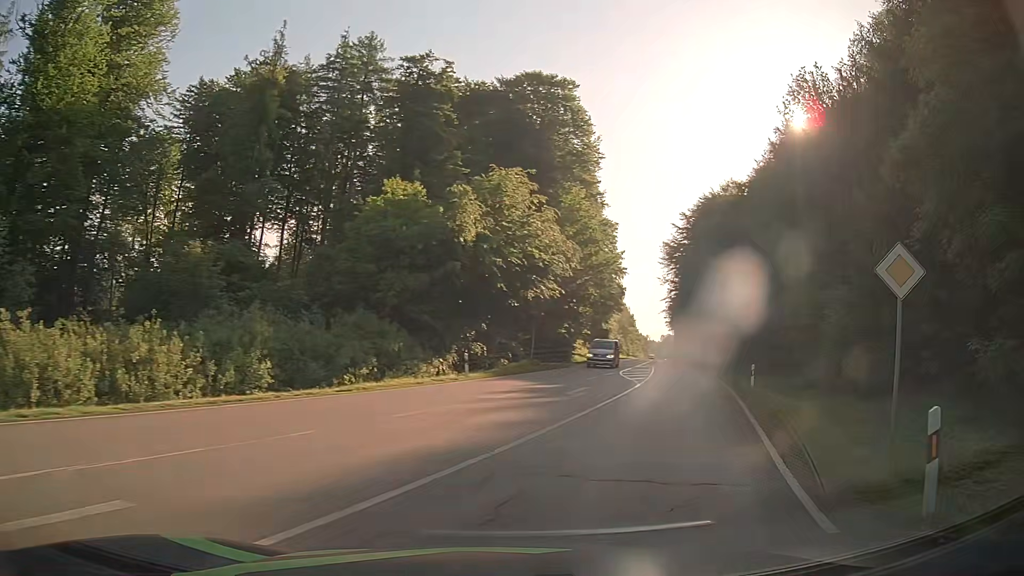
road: secondary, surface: asphalt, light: Day
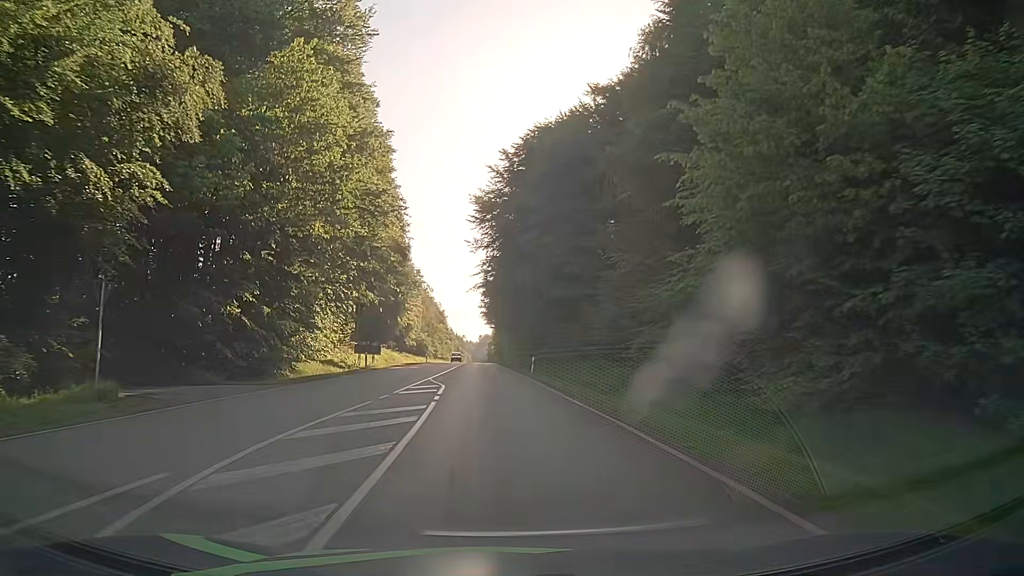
(+8.5, +32.2) m; +17°
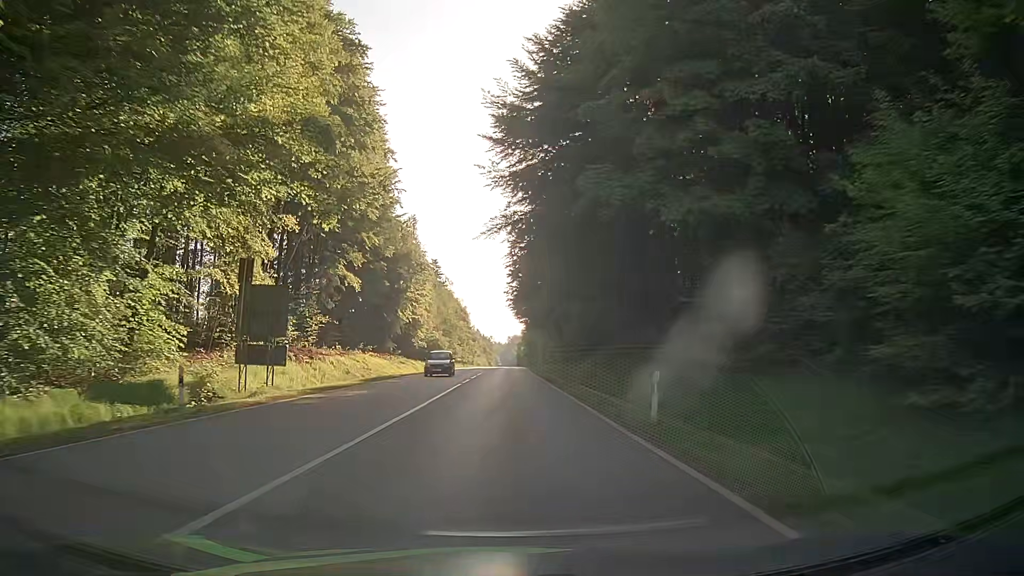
(-0.7, +27.4) m; -3°
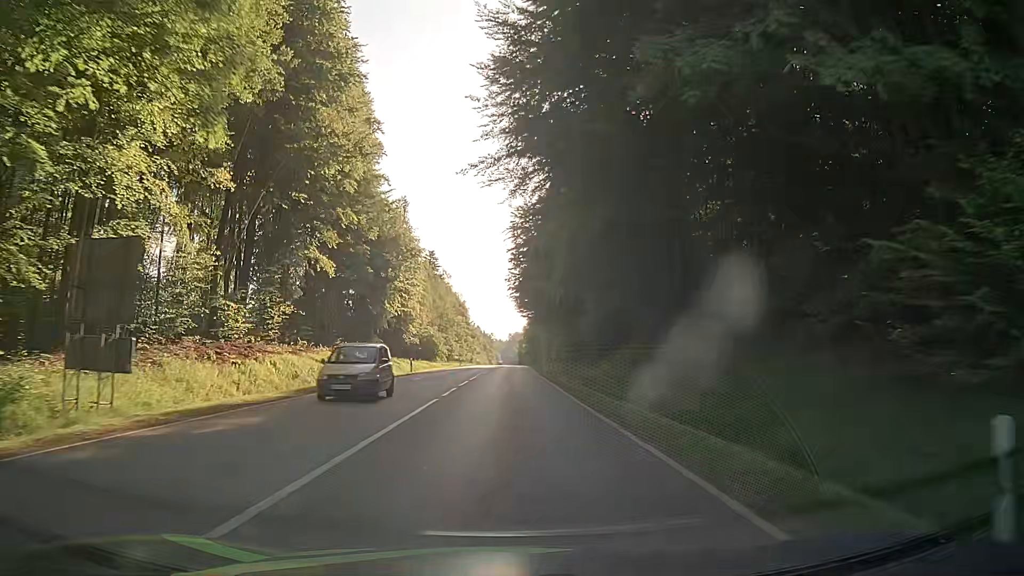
(0.0, +10.3) m; 0°
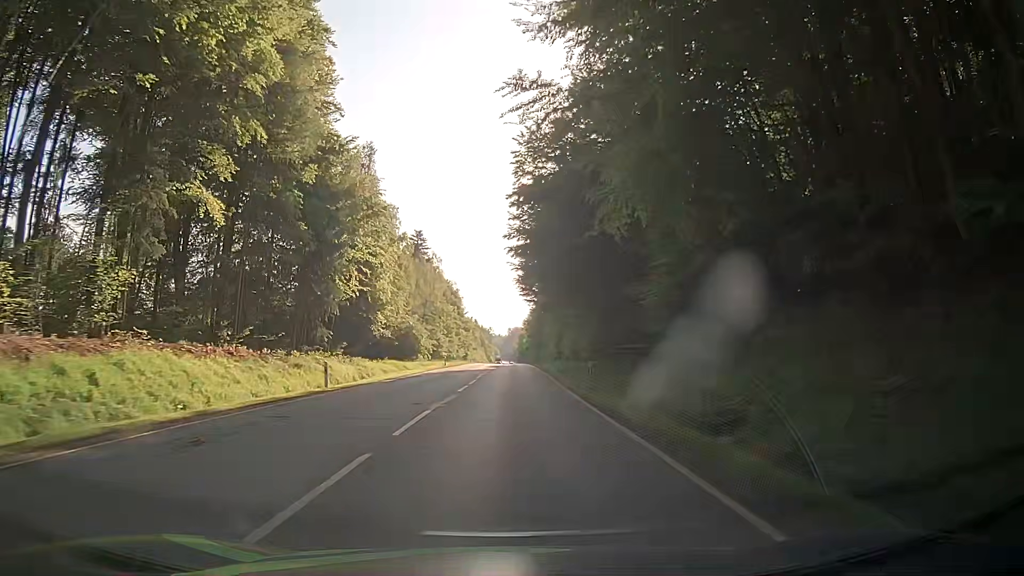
(-0.3, +22.1) m; 0°
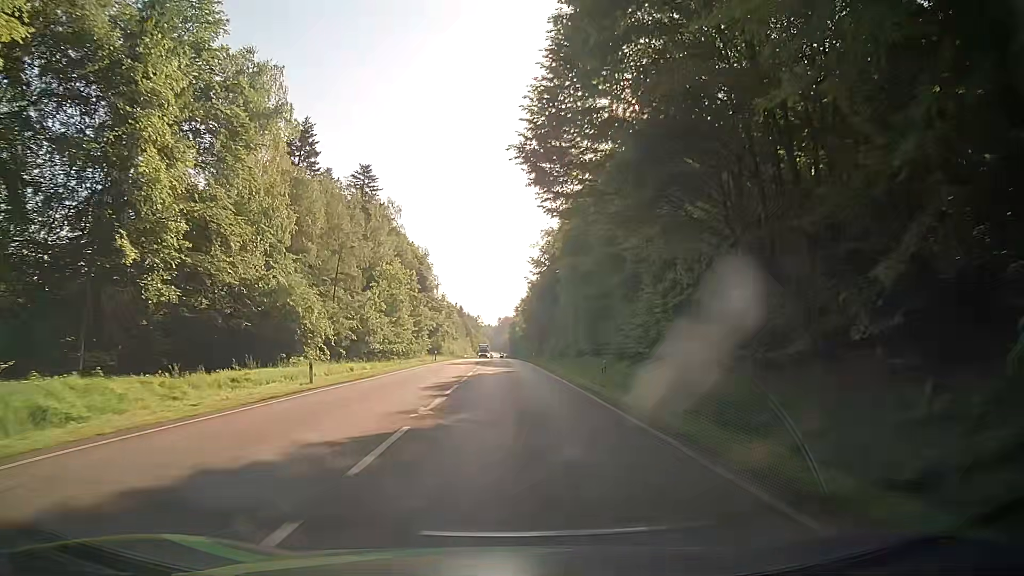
(+0.4, +45.4) m; +2°
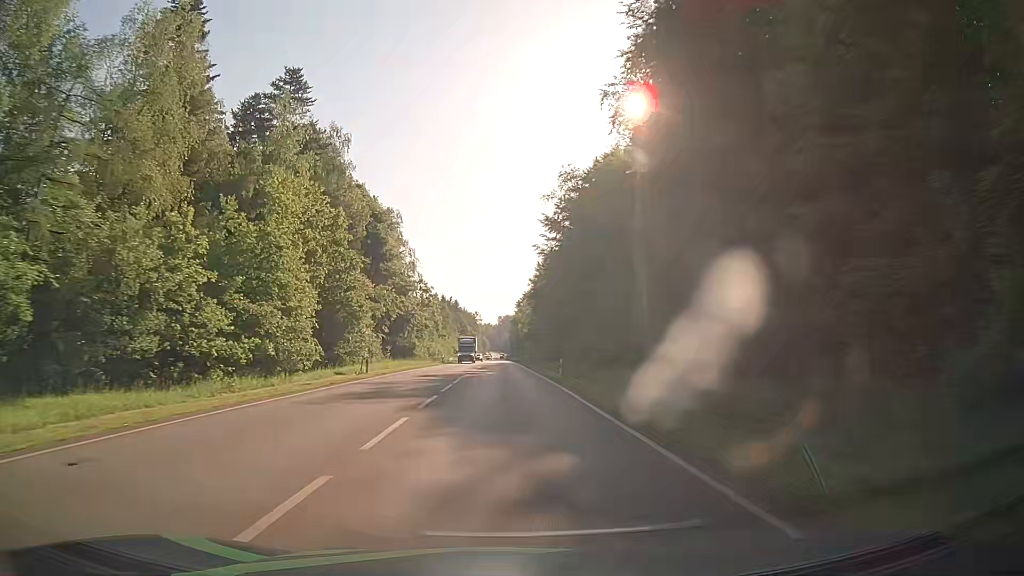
(-0.3, +34.8) m; -1°
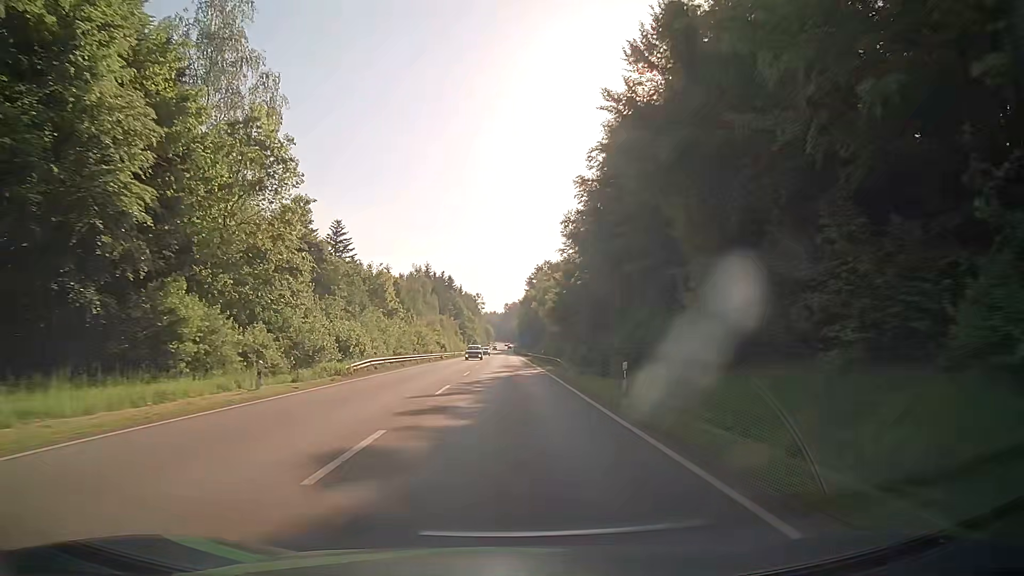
(-0.4, +63.2) m; -1°
(0, +10) (0, +20) (0, +30) (0, +40) (0, +50) (0, +60) (+1, +70) (+1, +80) (+1, +90) (+1, +100) m
